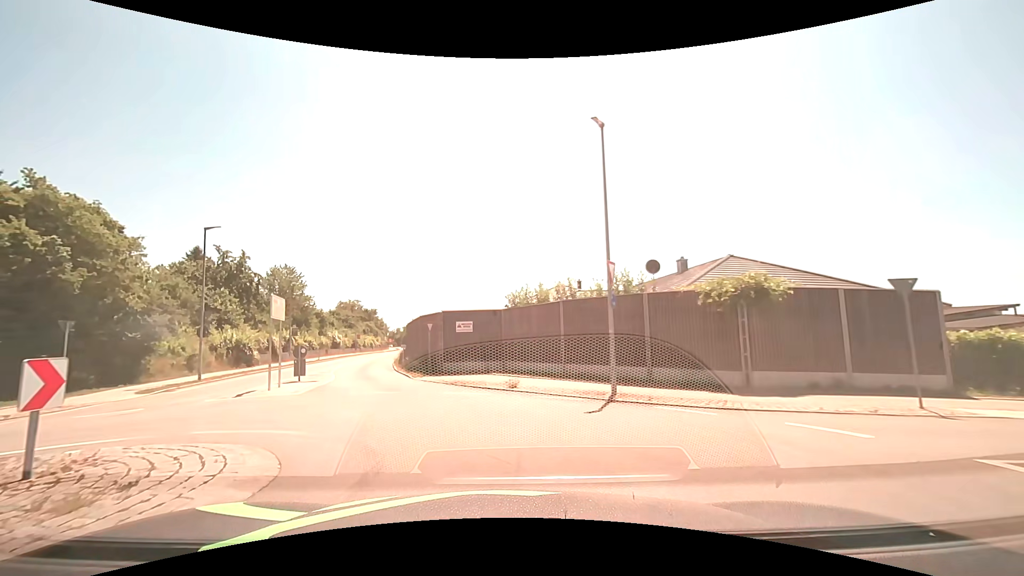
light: Day
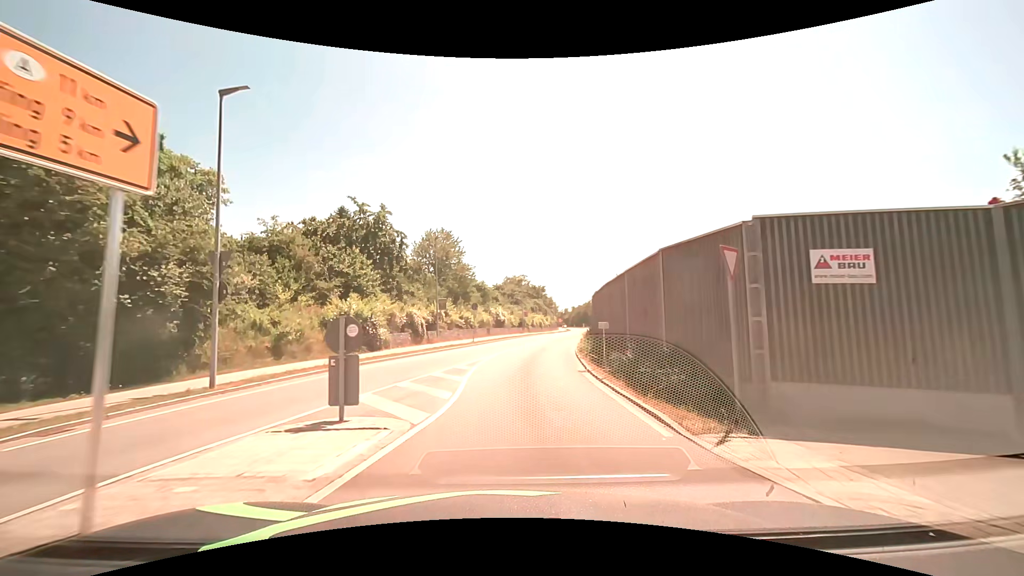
(-3.9, +16.5) m; -19°
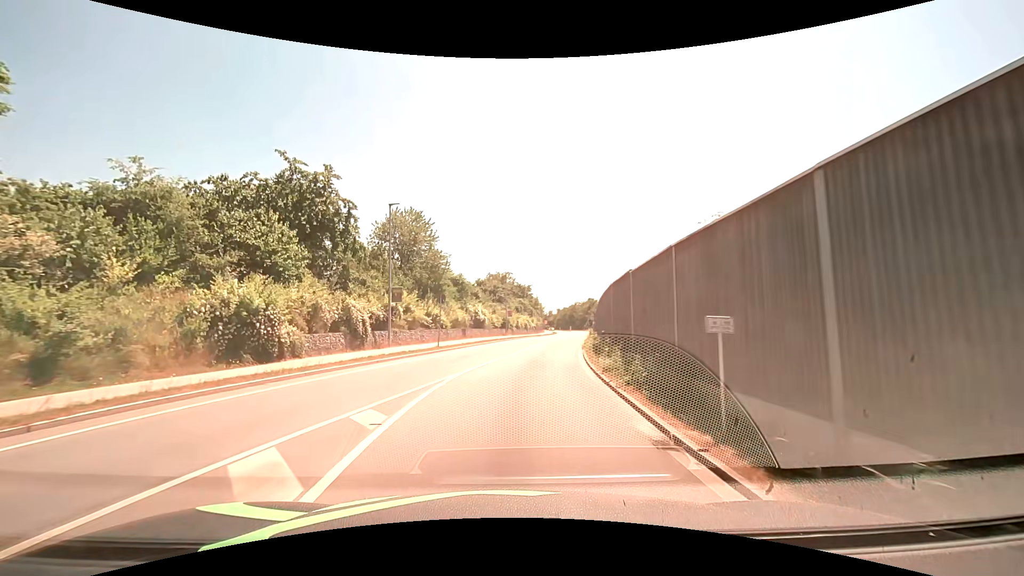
(+0.2, +10.2) m; +1°
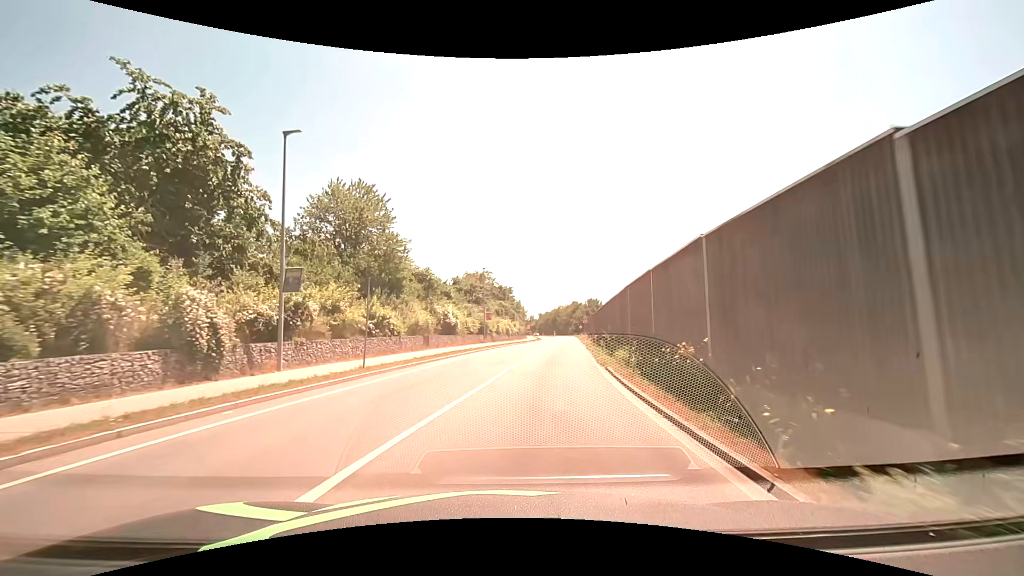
(+0.3, +11.1) m; +3°
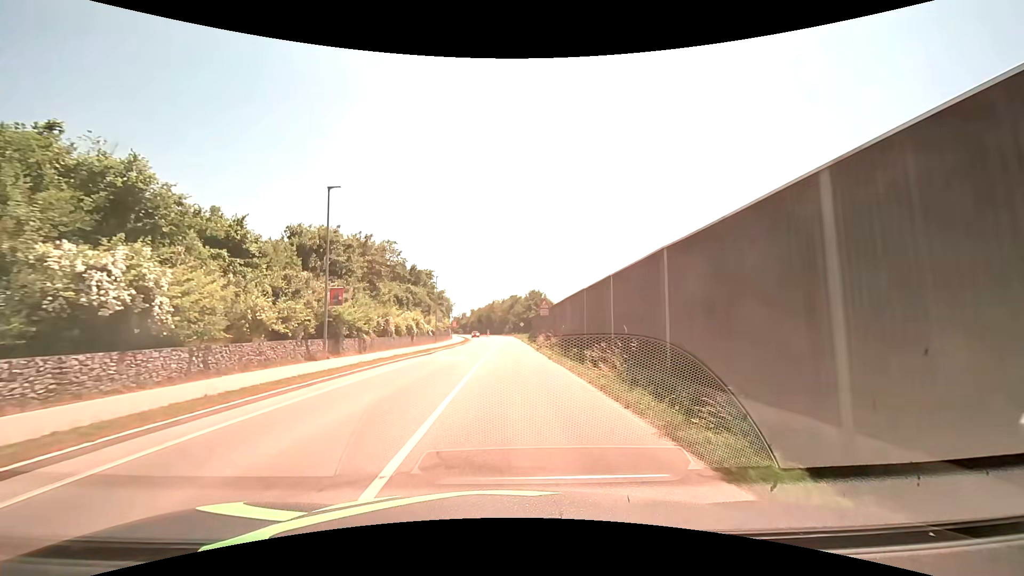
(+2.7, +29.7) m; +8°
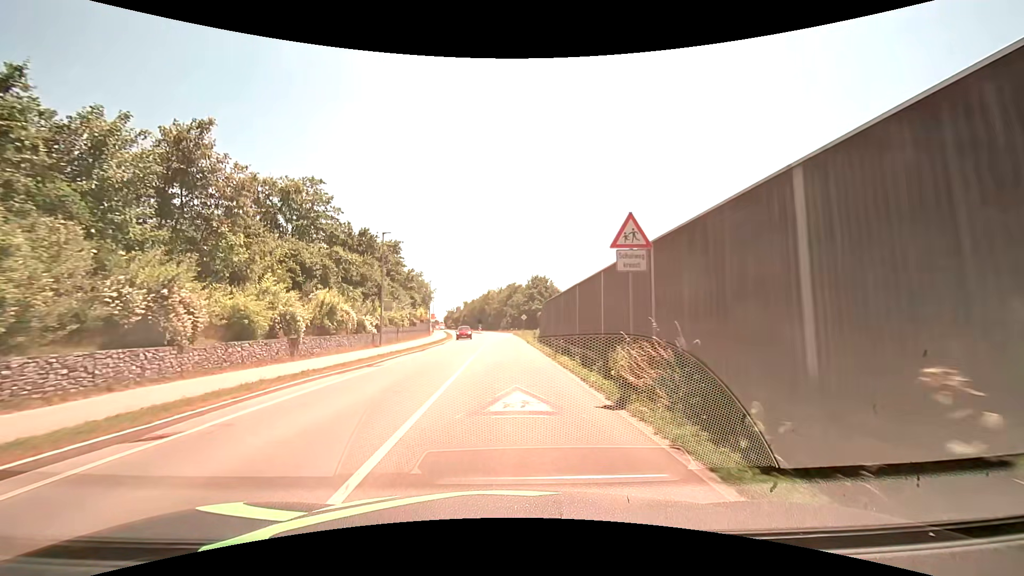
(+0.2, +25.0) m; 0°
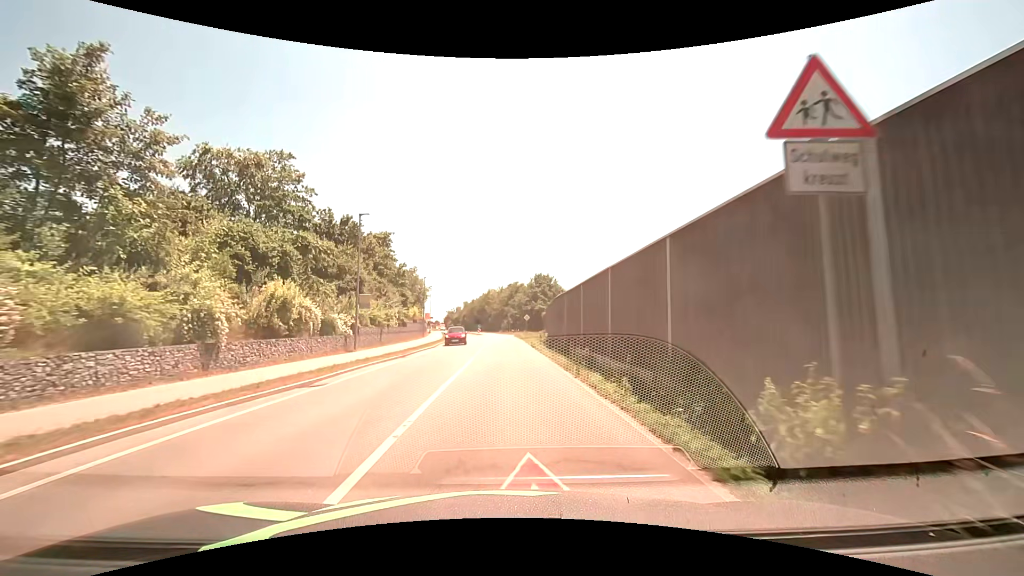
(0.0, +6.0) m; 0°
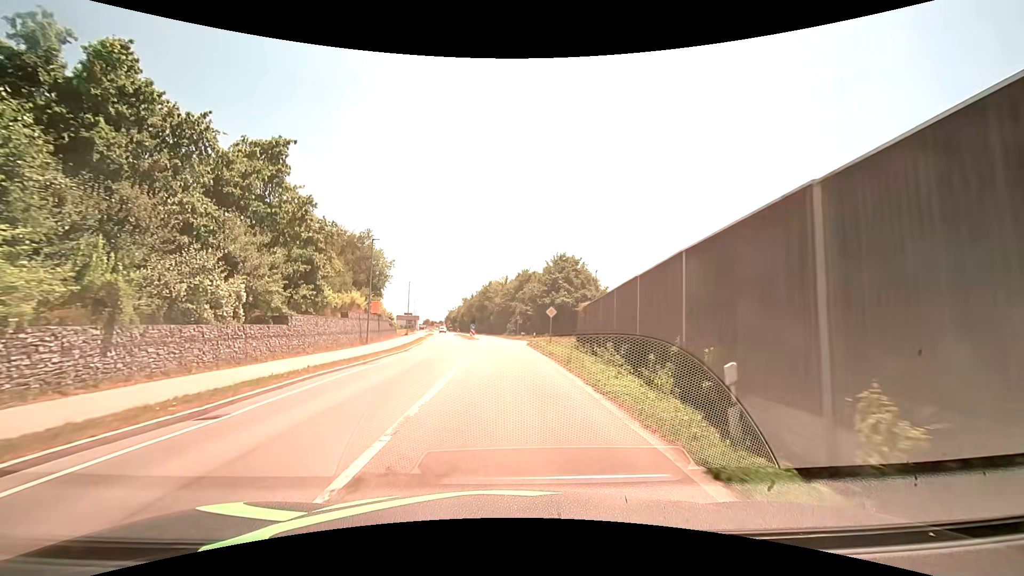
(-0.2, +28.7) m; -1°
(0, +10) (0, +20) (0, +30) (-1, +40) (+3, +49) (+13, +51) (+23, +52) (+33, +52) (+43, +53) (+53, +53) m
